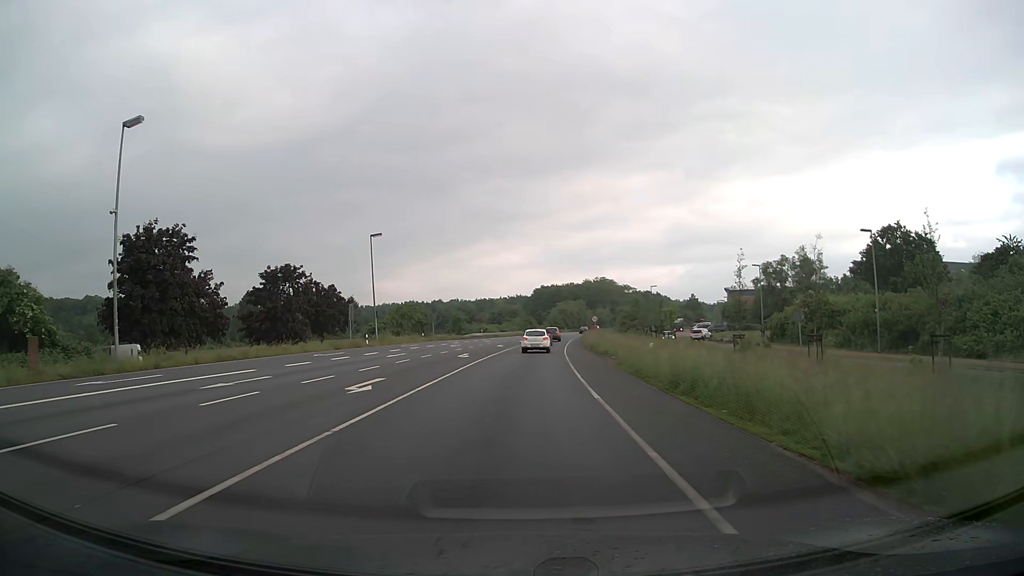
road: primary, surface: asphalt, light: Day
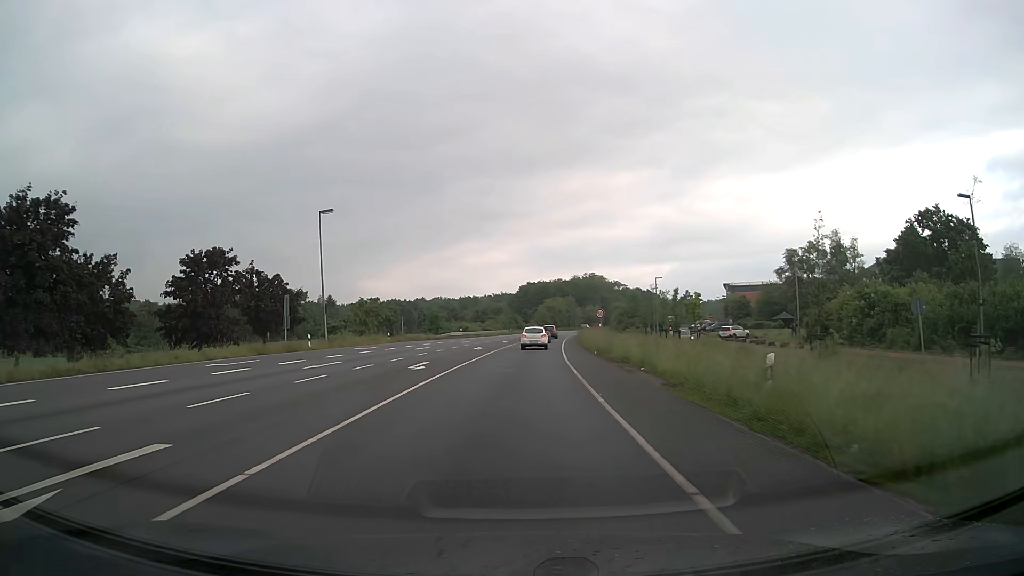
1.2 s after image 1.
(+0.1, +12.4) m; +1°
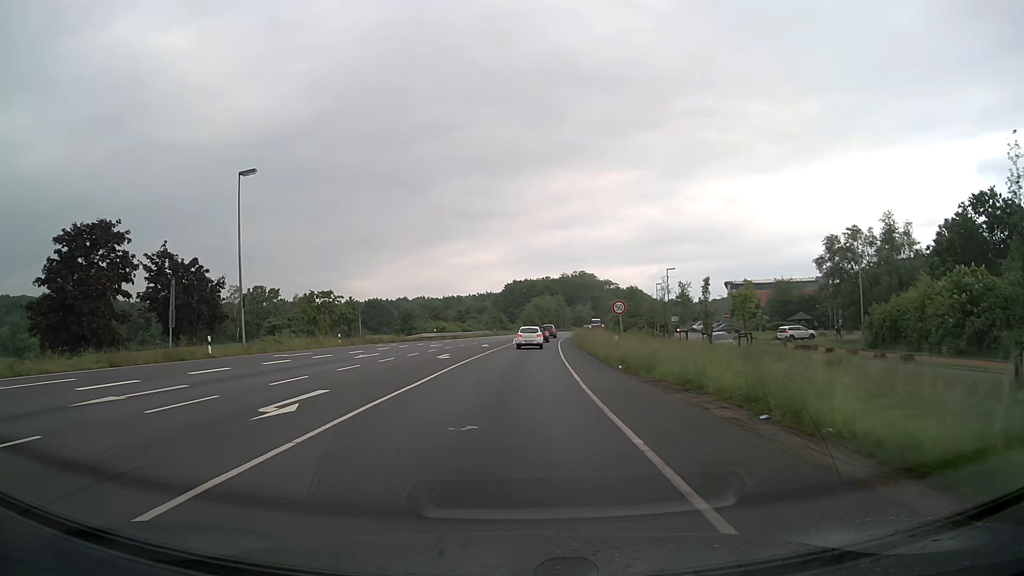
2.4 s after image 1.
(+0.1, +13.2) m; +1°
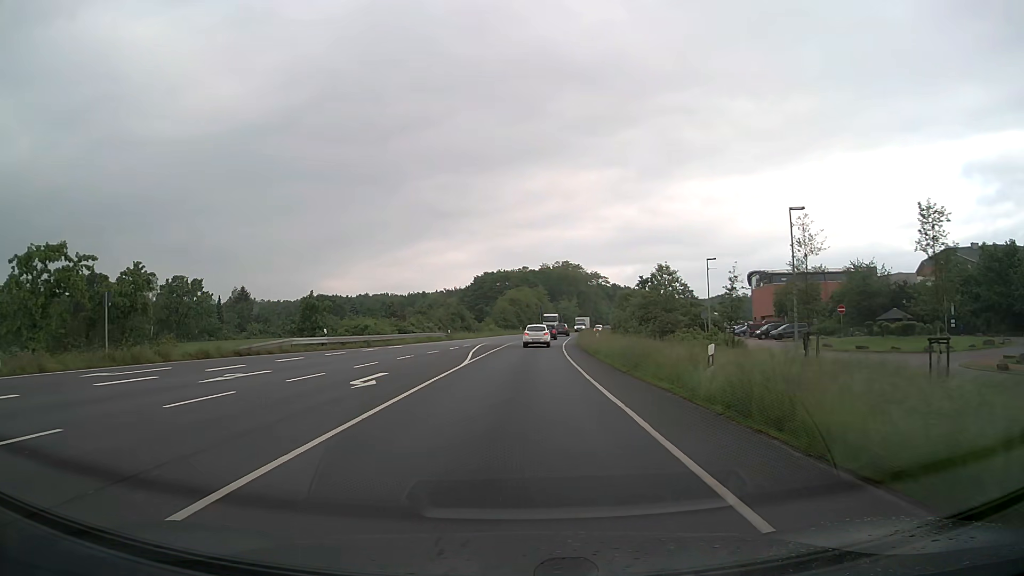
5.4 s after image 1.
(+0.5, +35.2) m; +2°
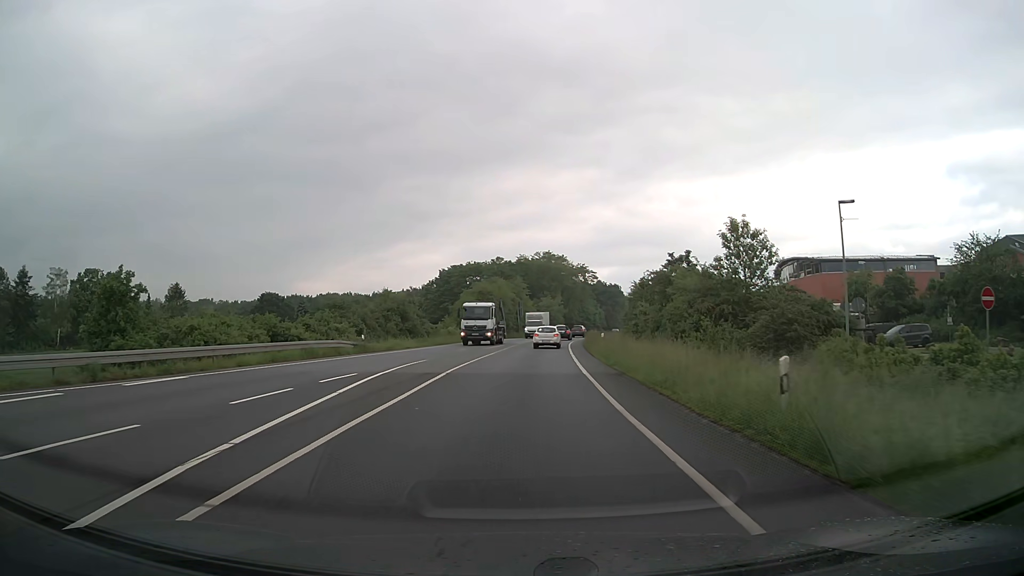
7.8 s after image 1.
(+0.6, +28.6) m; +2°
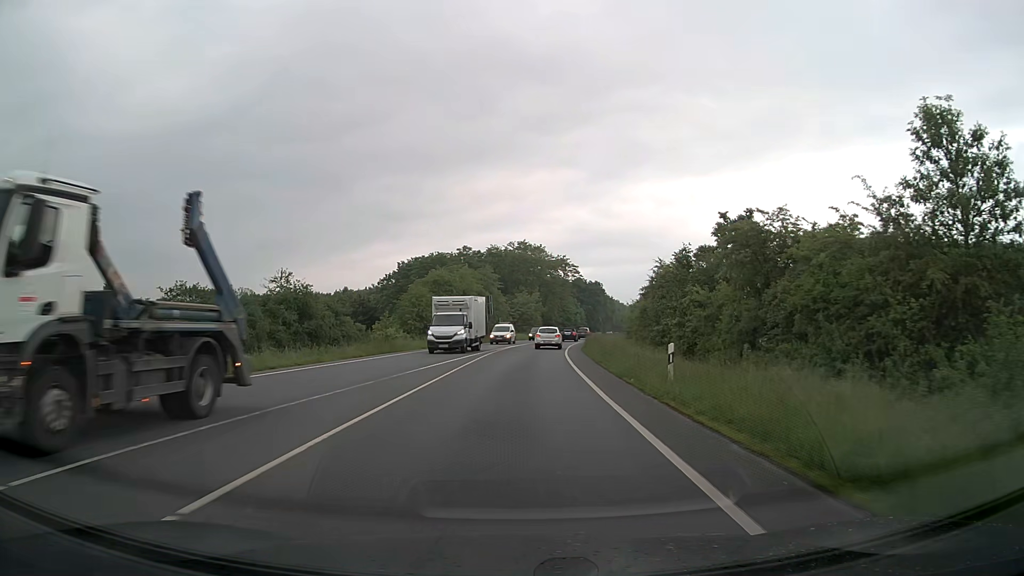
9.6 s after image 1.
(+0.4, +21.4) m; +2°
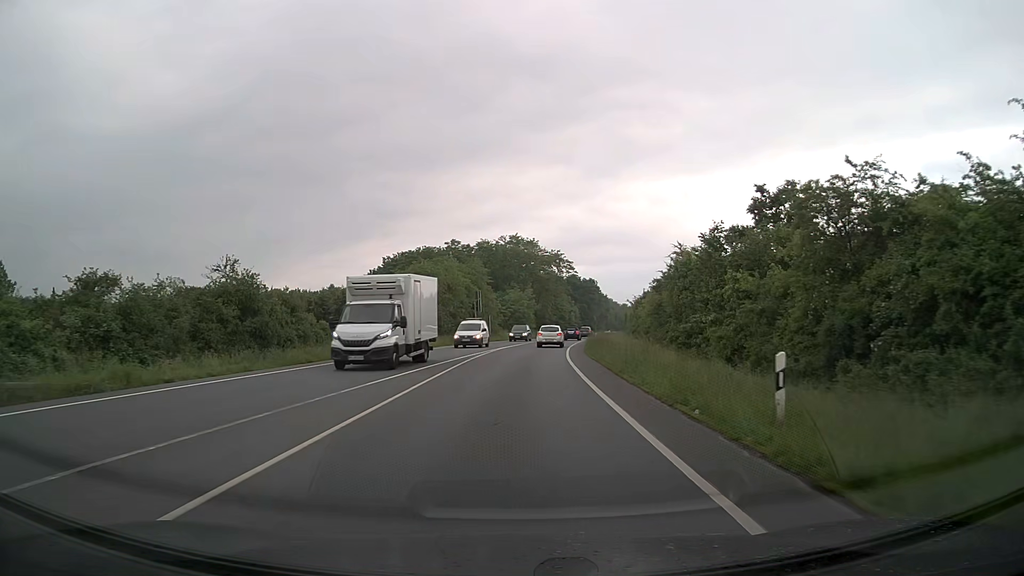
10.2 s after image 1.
(0.0, +7.1) m; 0°
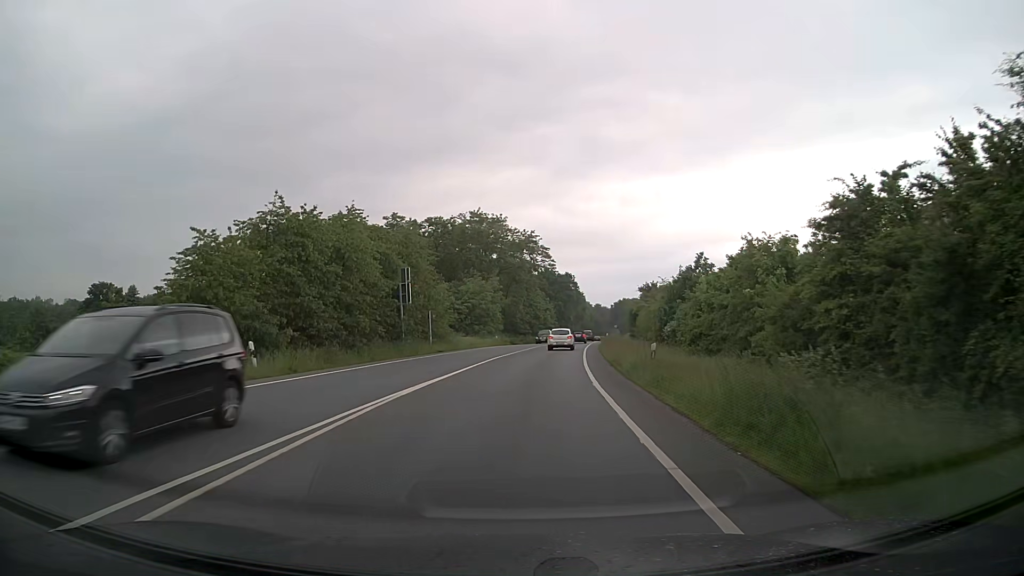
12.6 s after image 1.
(+0.7, +28.6) m; +3°
(0, +10) (0, +20) (+1, +30) (+2, +40) (+3, +50) (+4, +60) (+6, +70) (+7, +80) (+8, +90) (+9, +100) m
